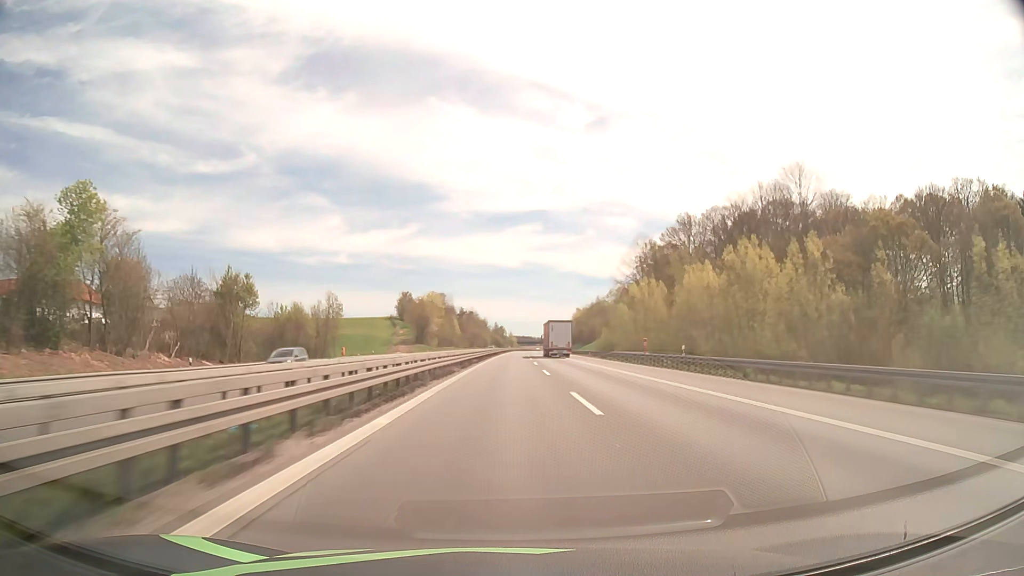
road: motorway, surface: asphalt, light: Day
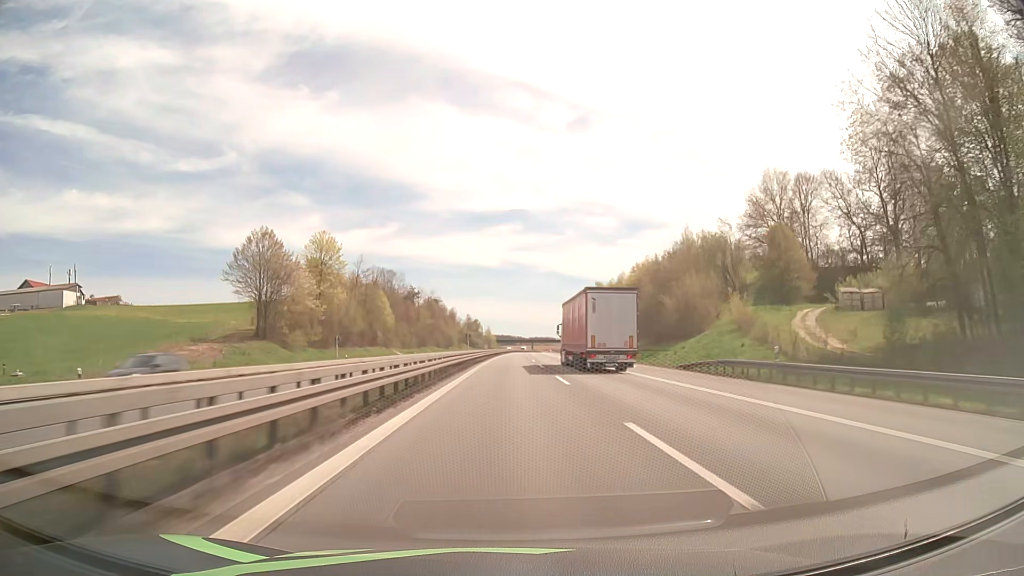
(+1.7, +113.6) m; +2°
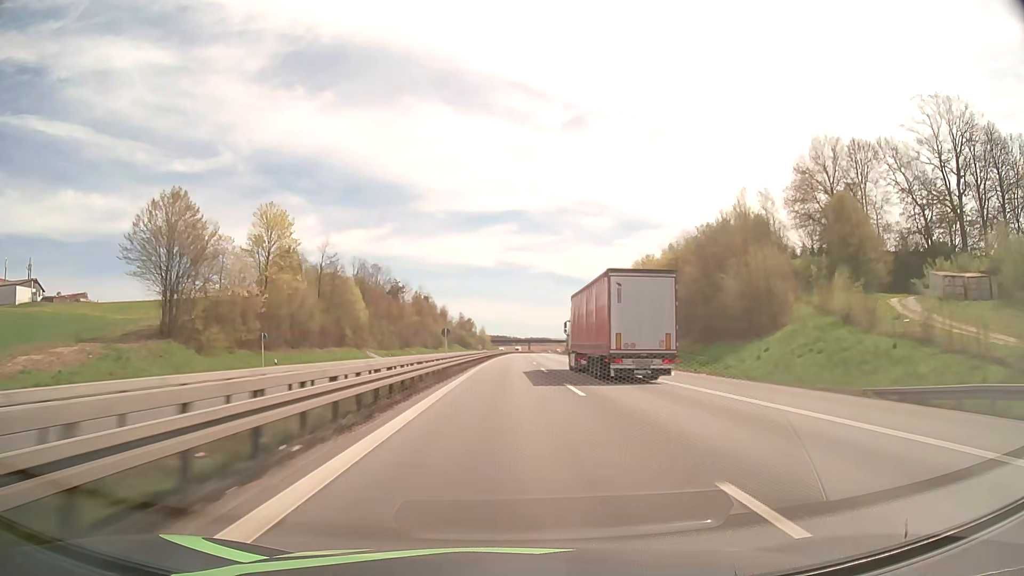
(+0.1, +22.7) m; 0°
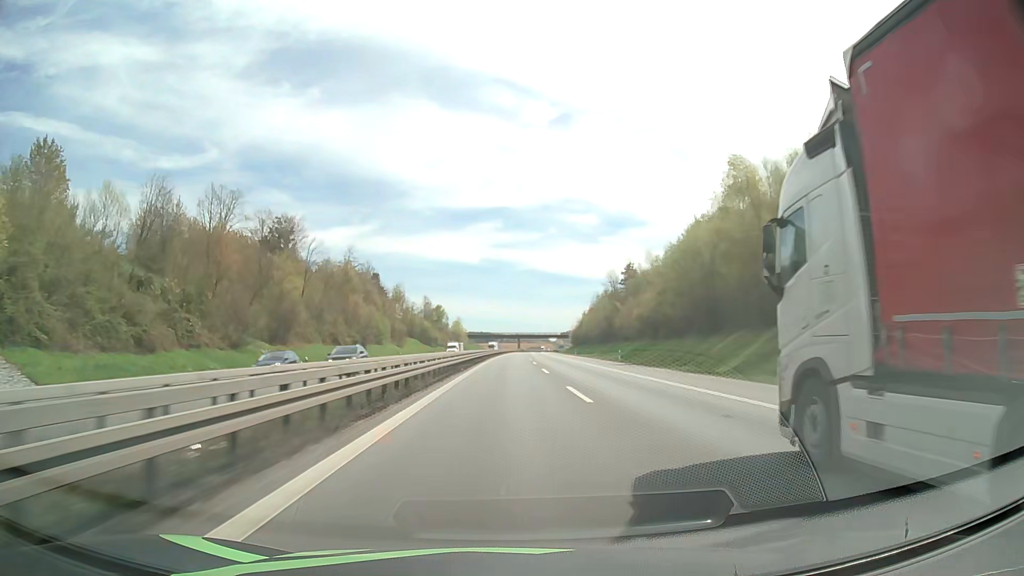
(+1.0, +90.6) m; +1°
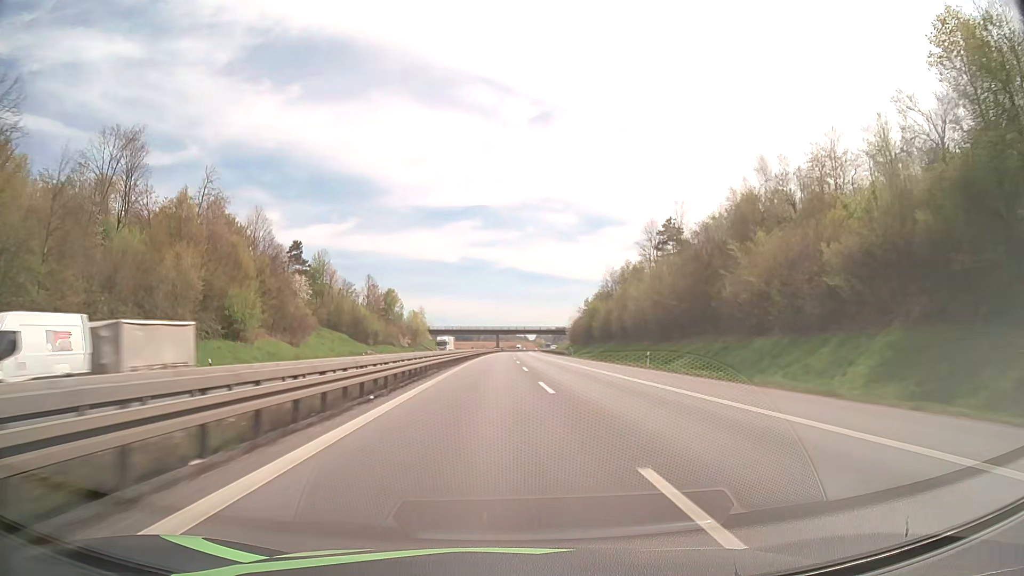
(+0.9, +67.7) m; +2°
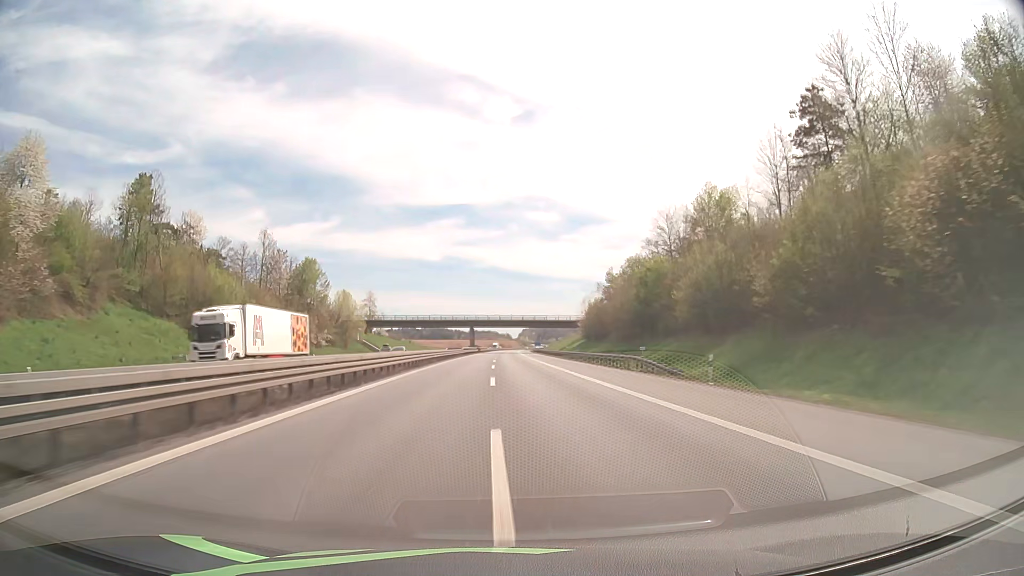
(+1.0, +67.4) m; +2°
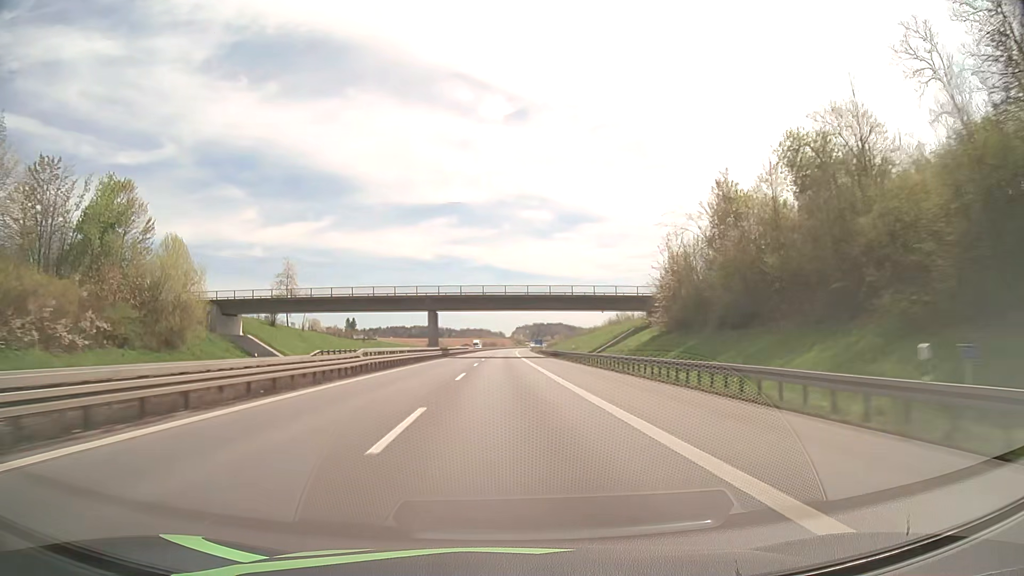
(+0.5, +67.1) m; +1°
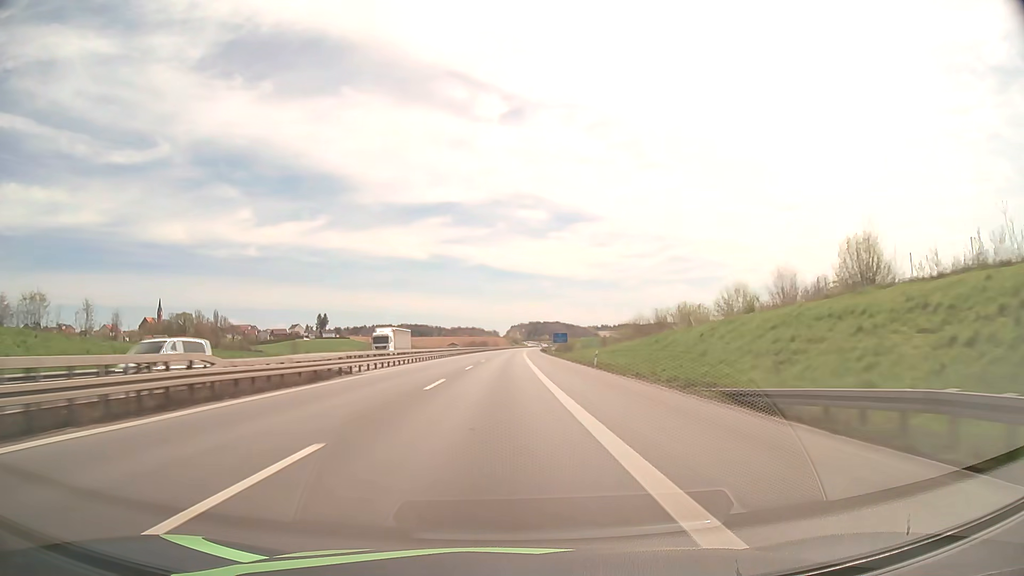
(+0.2, +111.6) m; 0°
(0, +10) (0, +20) (0, +30) (0, +40) (0, +50) (0, +60) (+1, +70) (+1, +80) (+1, +90) (+1, +100) m
